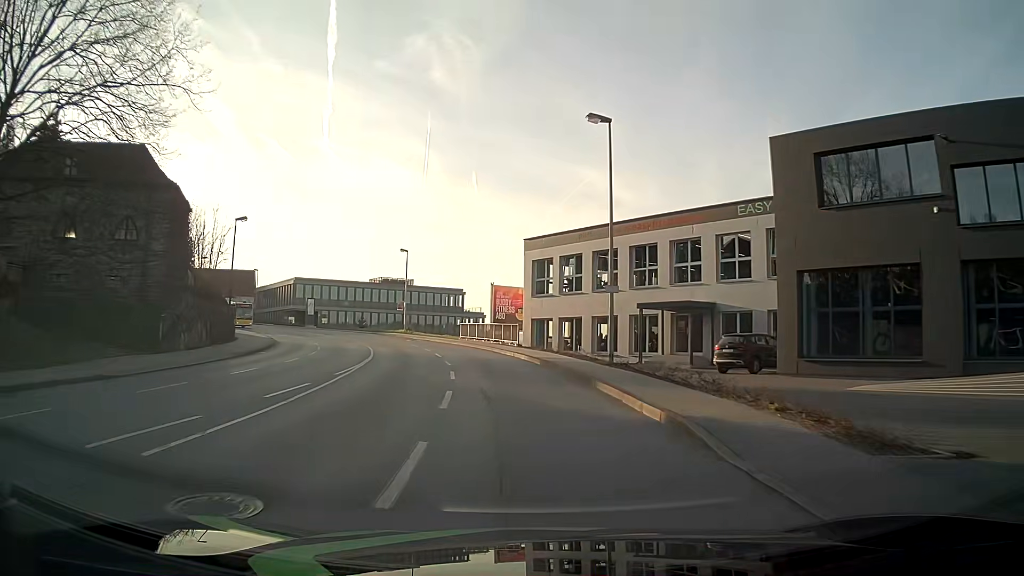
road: tertiary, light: Day
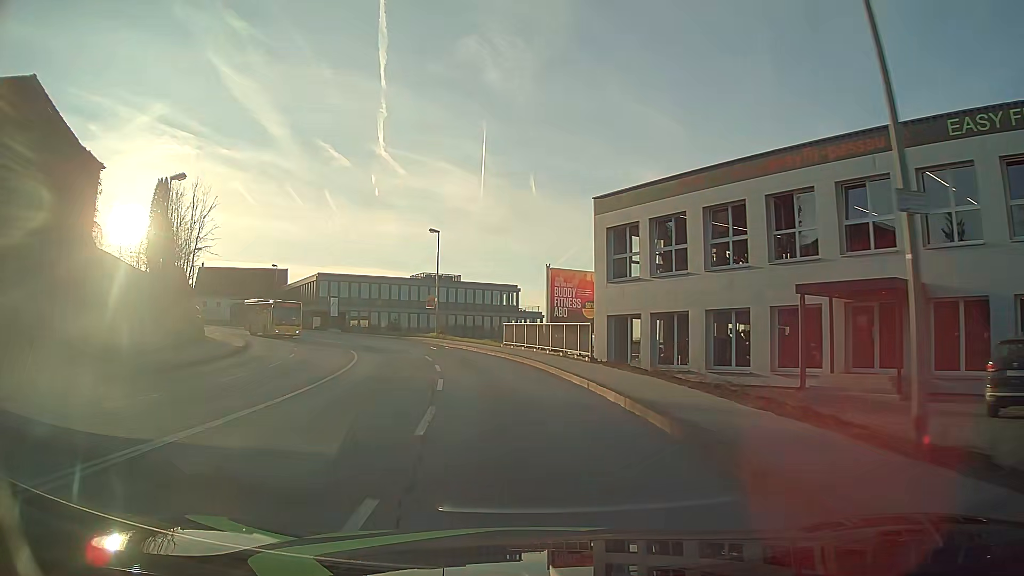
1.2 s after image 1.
(-0.4, +14.8) m; -5°
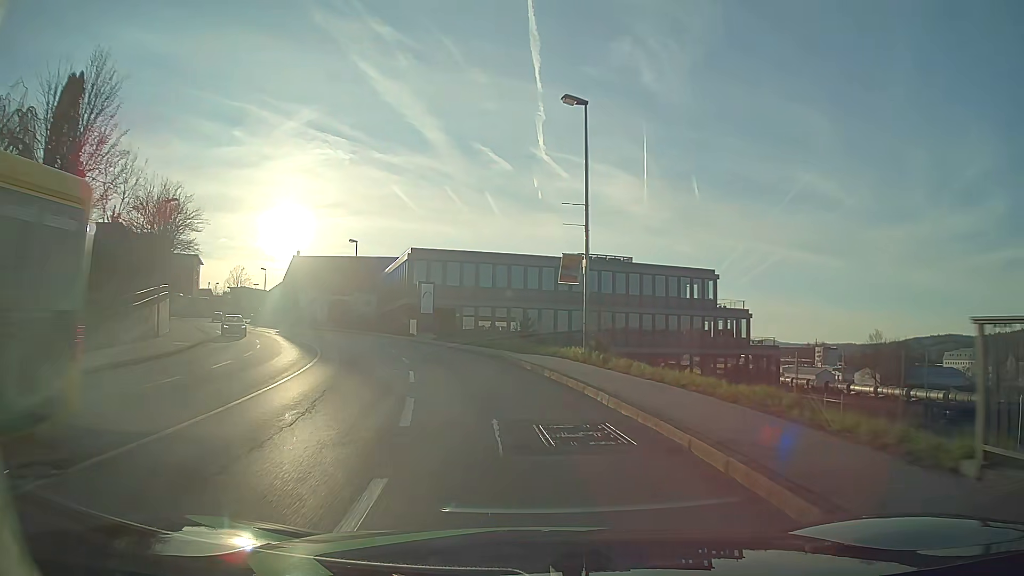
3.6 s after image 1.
(-3.3, +29.7) m; -14°
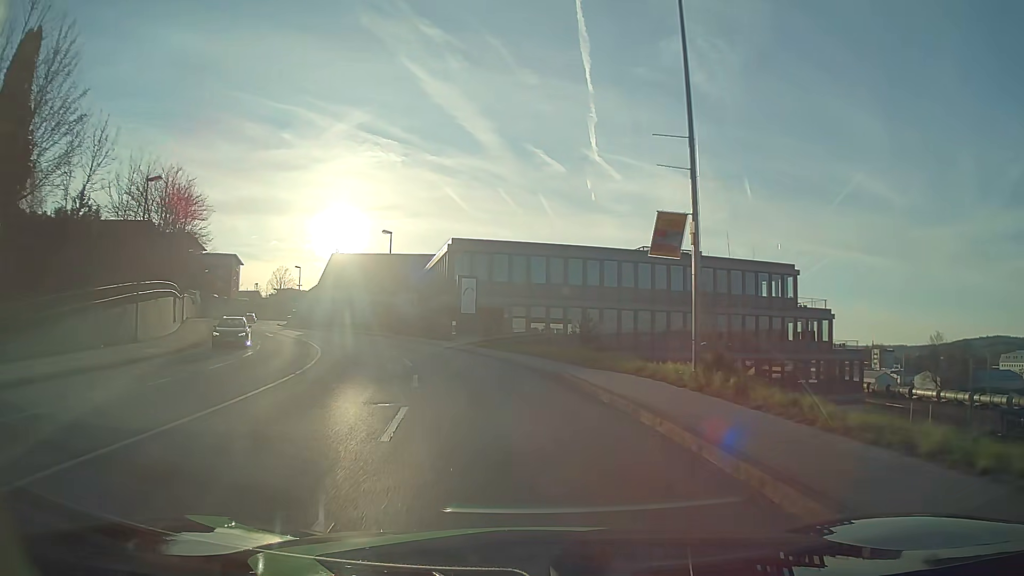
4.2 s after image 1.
(-0.3, +7.5) m; -5°
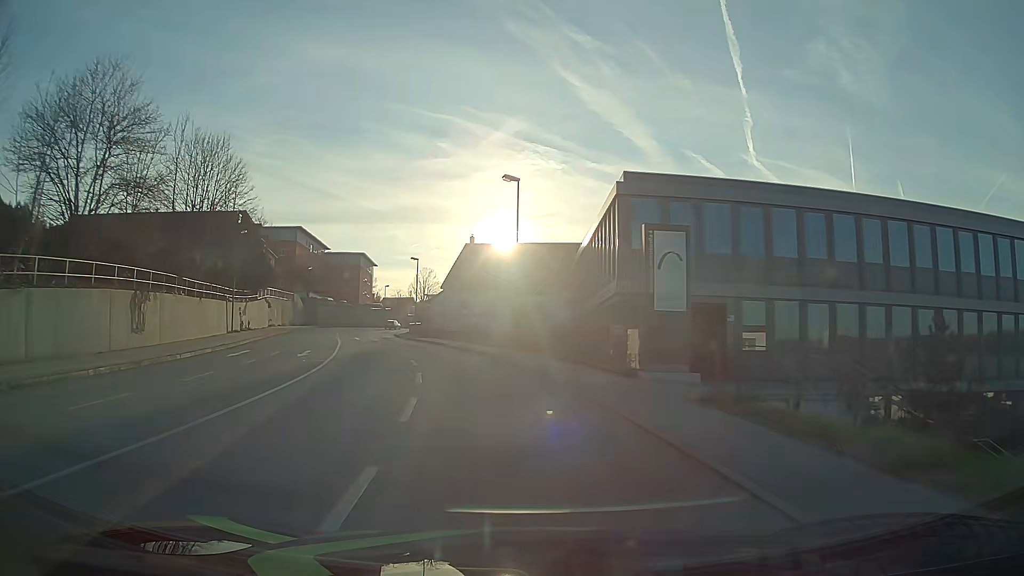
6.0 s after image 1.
(-2.7, +22.3) m; -14°
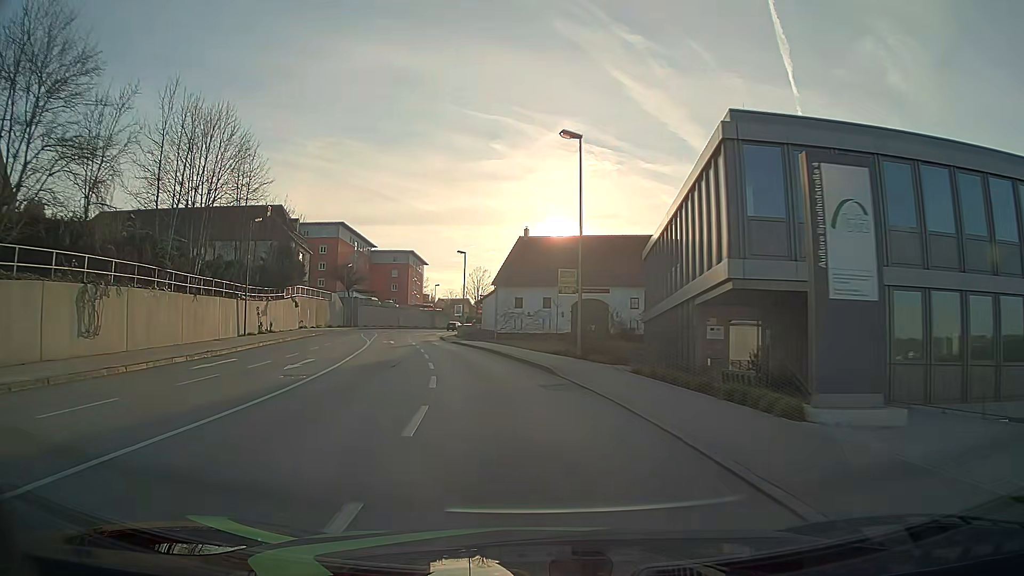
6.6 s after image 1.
(-0.3, +7.5) m; -5°
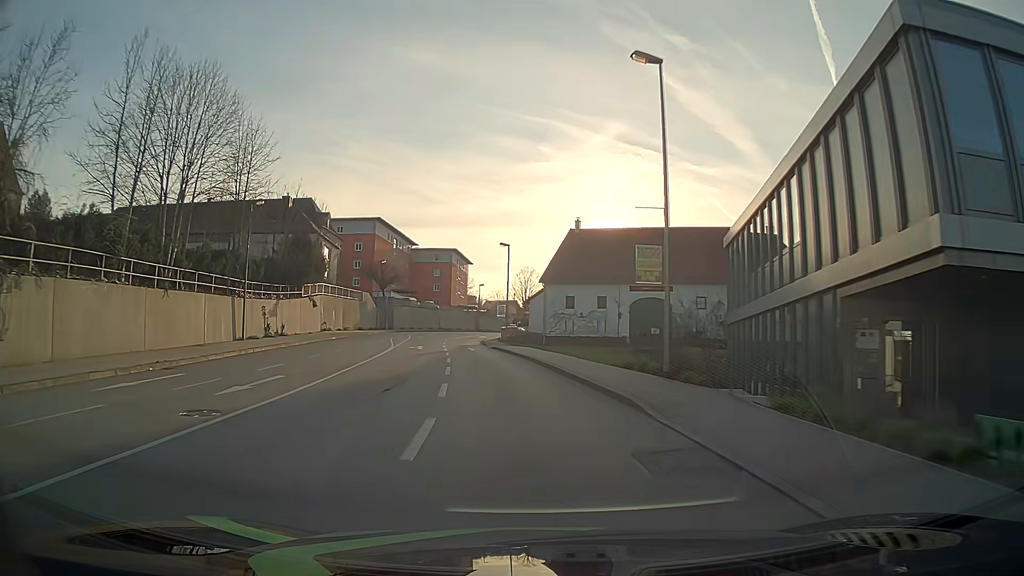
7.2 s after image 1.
(-0.3, +7.5) m; -4°
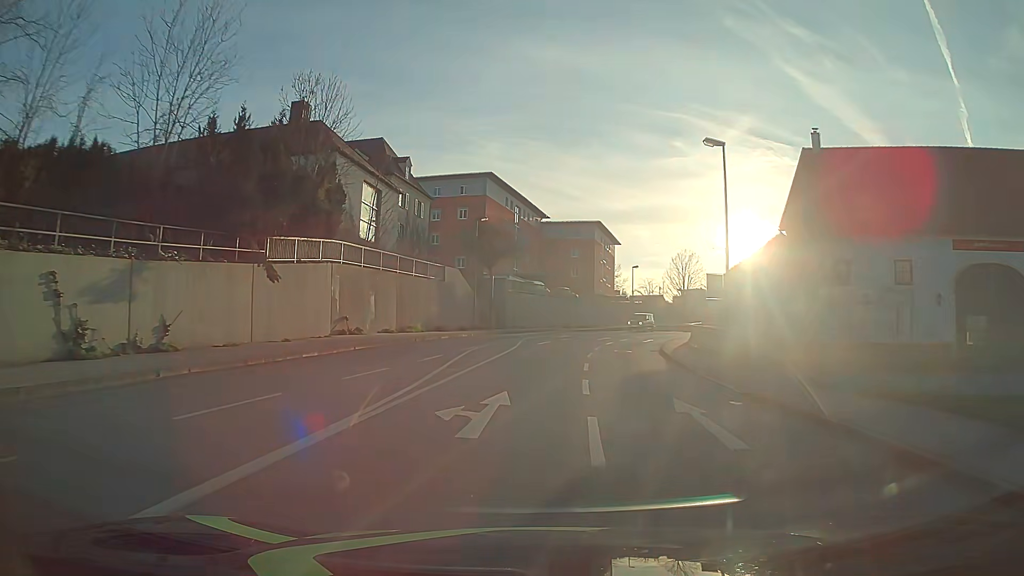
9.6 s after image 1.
(-3.8, +30.1) m; -12°
(0, +10) (0, +20) (+1, +30) (+3, +40) (+6, +49) (+9, +59) (+13, +68) (+18, +77) (+23, +85) (+29, +94) m
